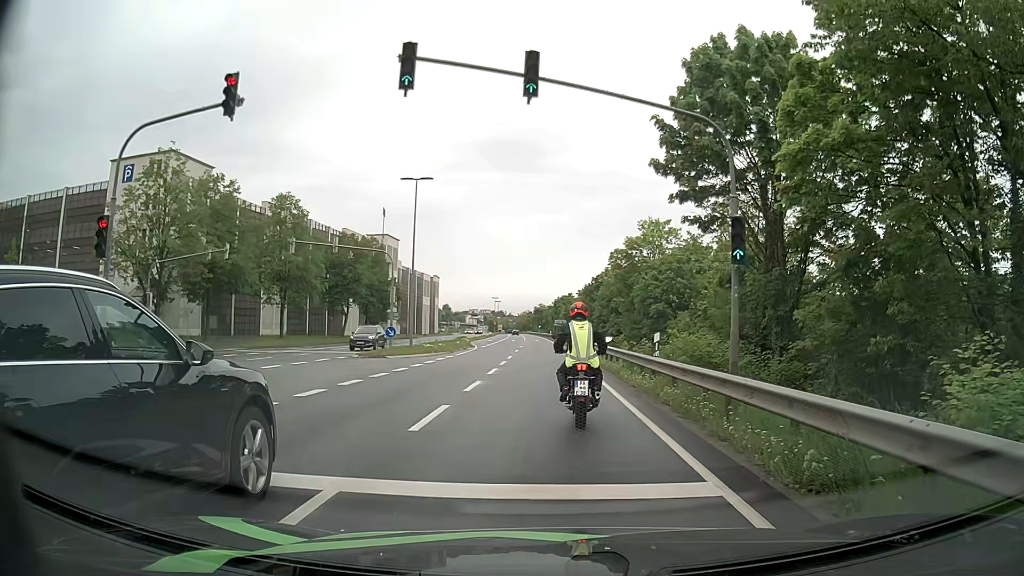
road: primary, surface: asphalt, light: Day
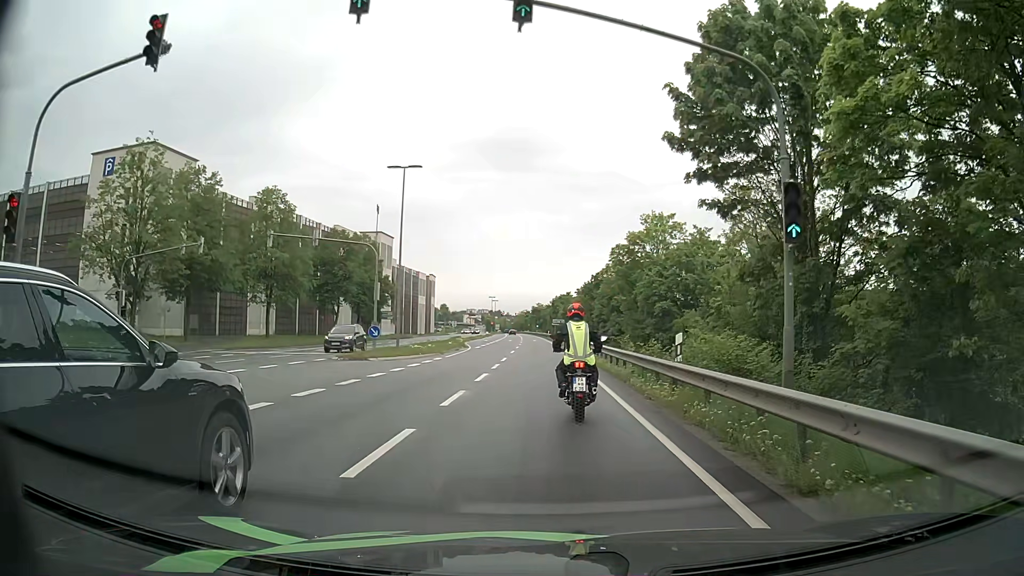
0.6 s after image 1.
(0.0, +3.1) m; 0°
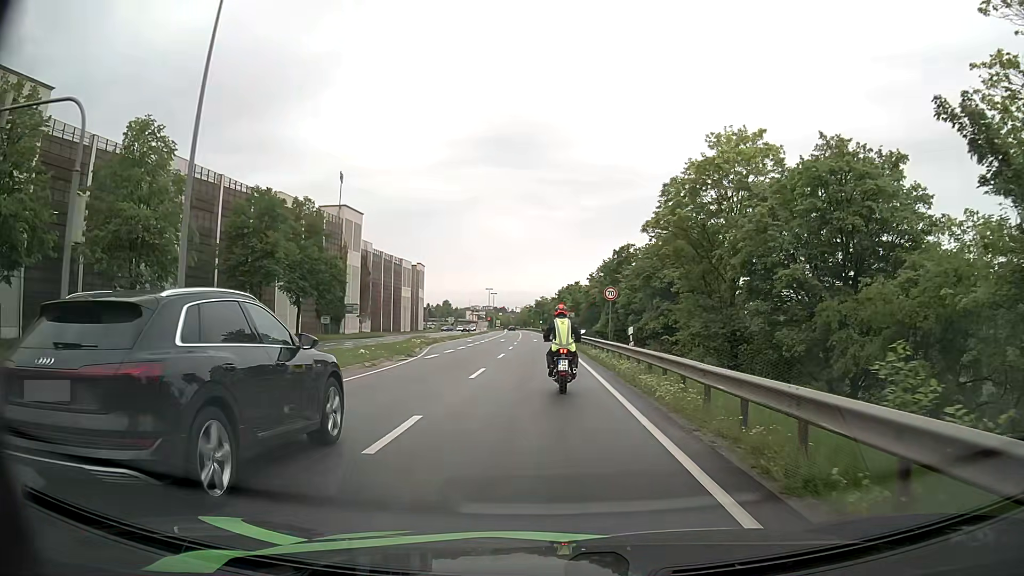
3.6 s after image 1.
(0.0, +23.4) m; 0°
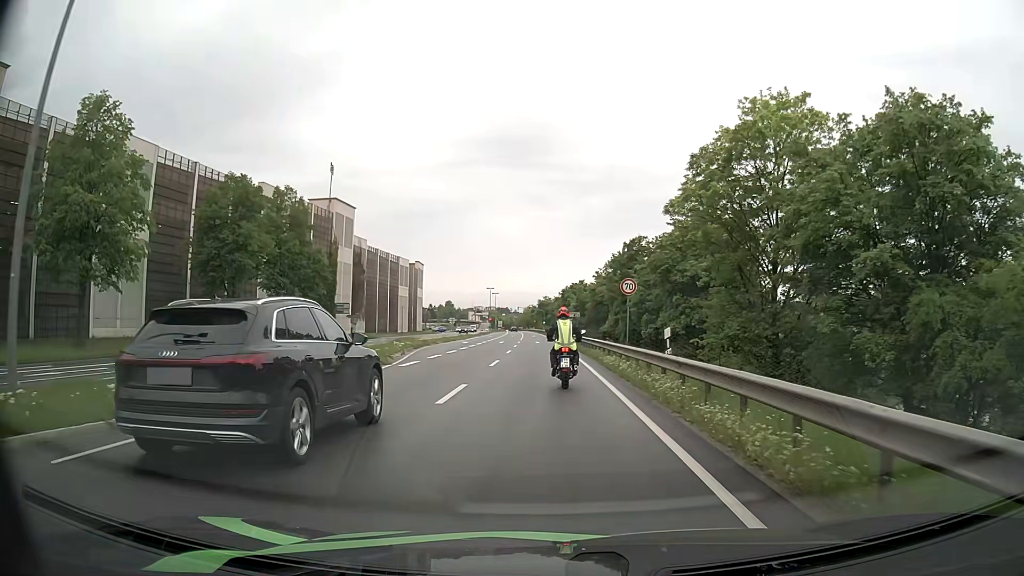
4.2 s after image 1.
(0.0, +5.7) m; 0°
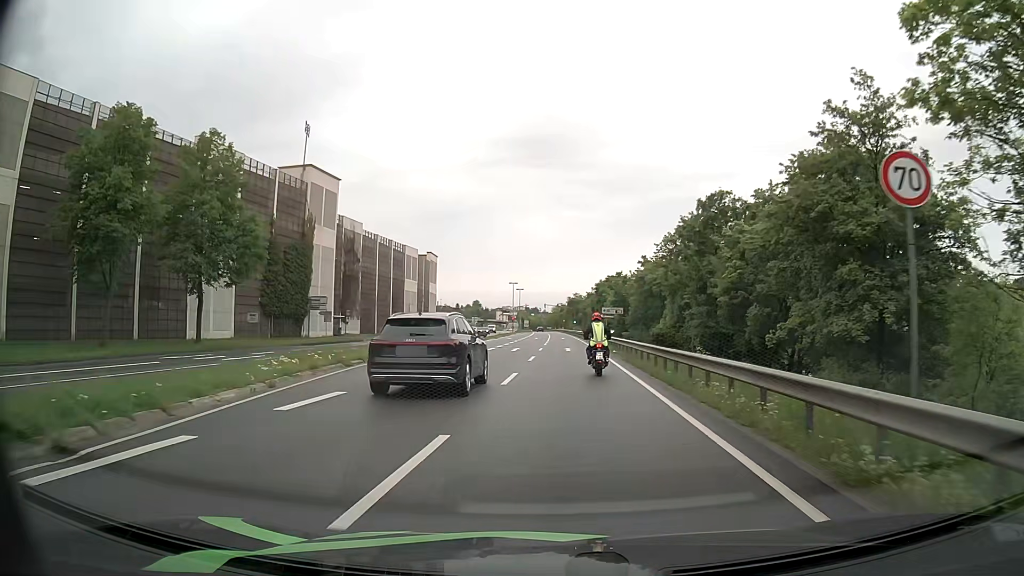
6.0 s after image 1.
(-0.4, +19.2) m; -3°
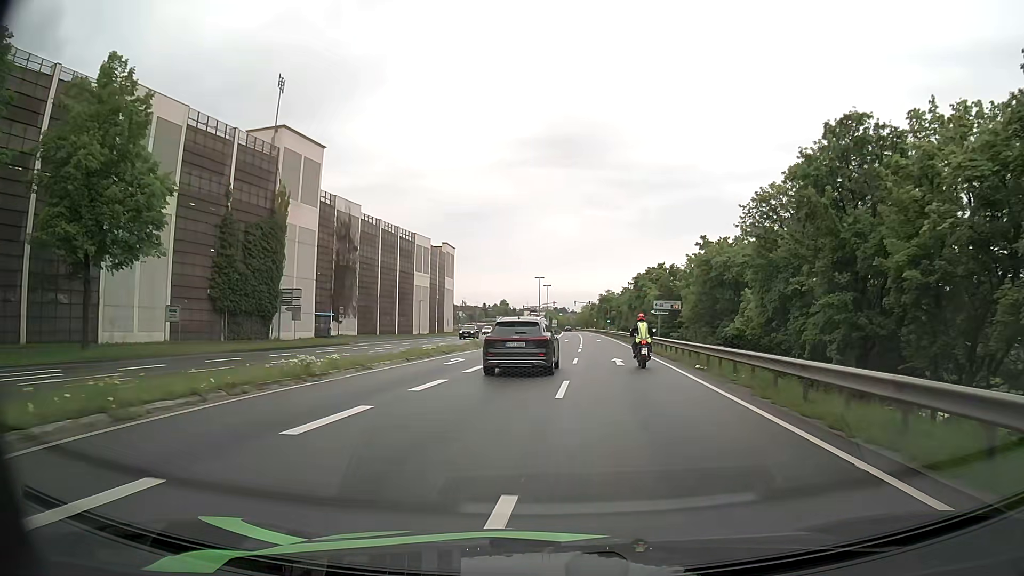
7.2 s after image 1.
(-0.3, +14.7) m; -2°
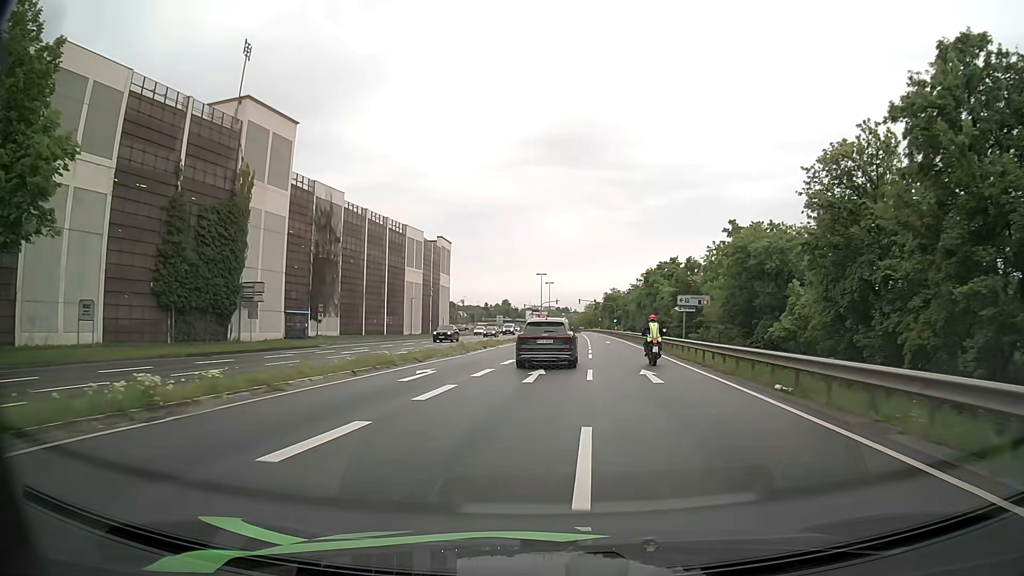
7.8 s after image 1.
(0.0, +7.9) m; 0°
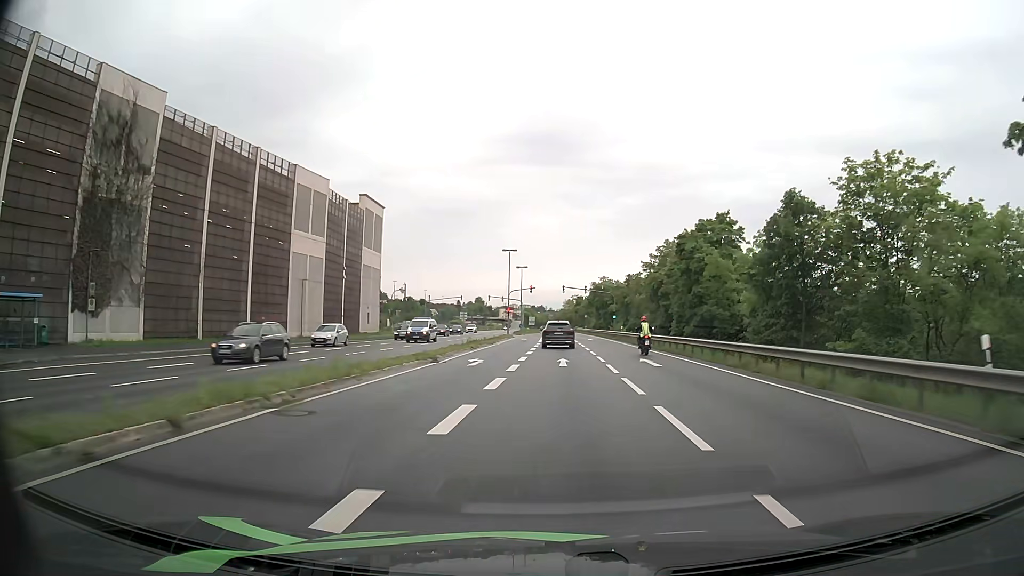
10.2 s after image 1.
(+0.6, +34.3) m; +2°
(0, +10) (0, +20) (+1, +30) (+1, +40) (+1, +50) (+1, +60) (+1, +70) (+1, +80) (+1, +90) (+1, +100) m
